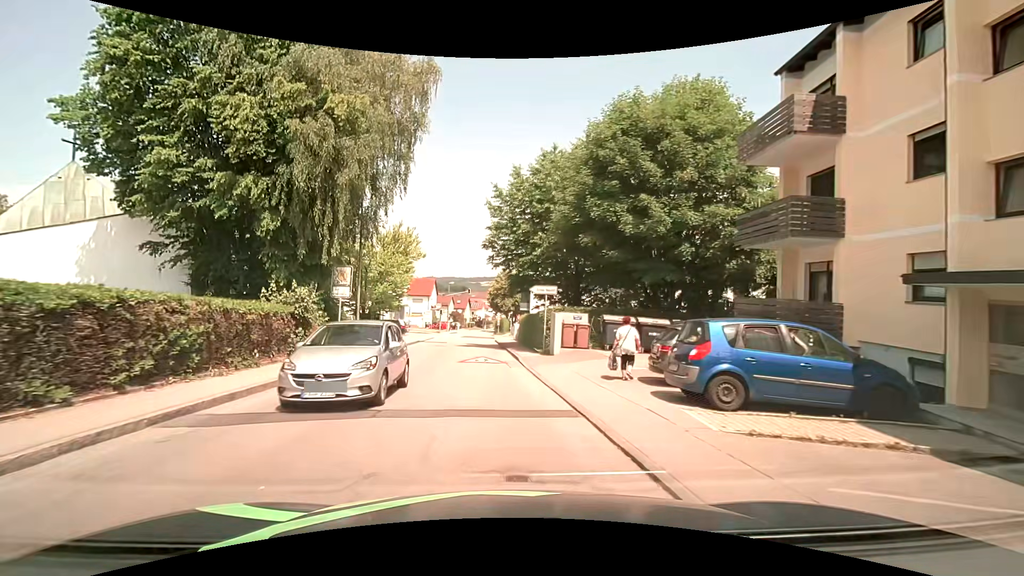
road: unclassified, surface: asphalt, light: Day
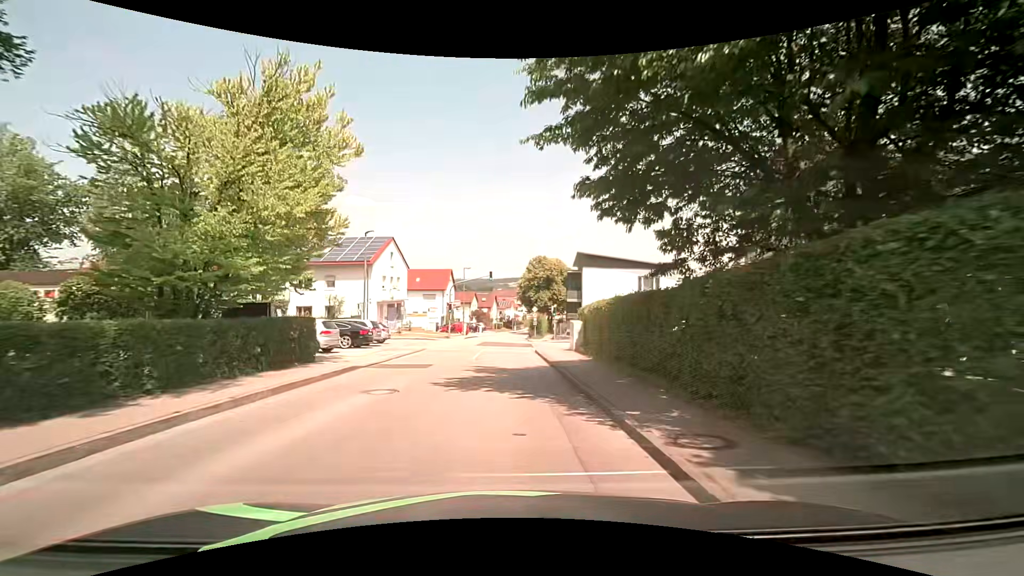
(-1.0, +22.8) m; -4°
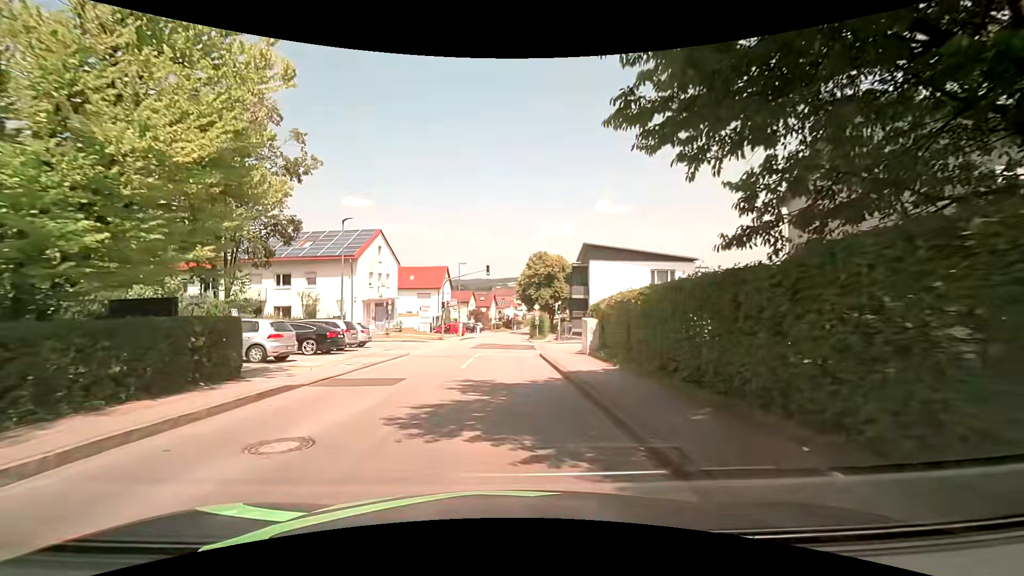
(0.0, +4.5) m; 0°
(0, +10) (0, +20) (0, +30) (0, +40) (+1, +50) (+2, +60) (+3, +70) (+4, +80) (+5, +90) (+6, +100) m
